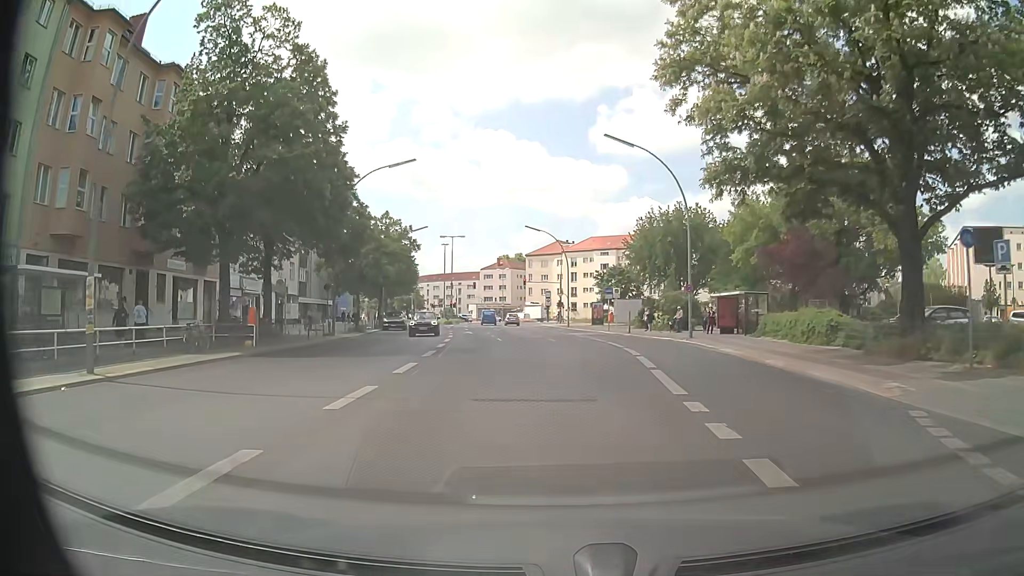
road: secondary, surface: asphalt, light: Day
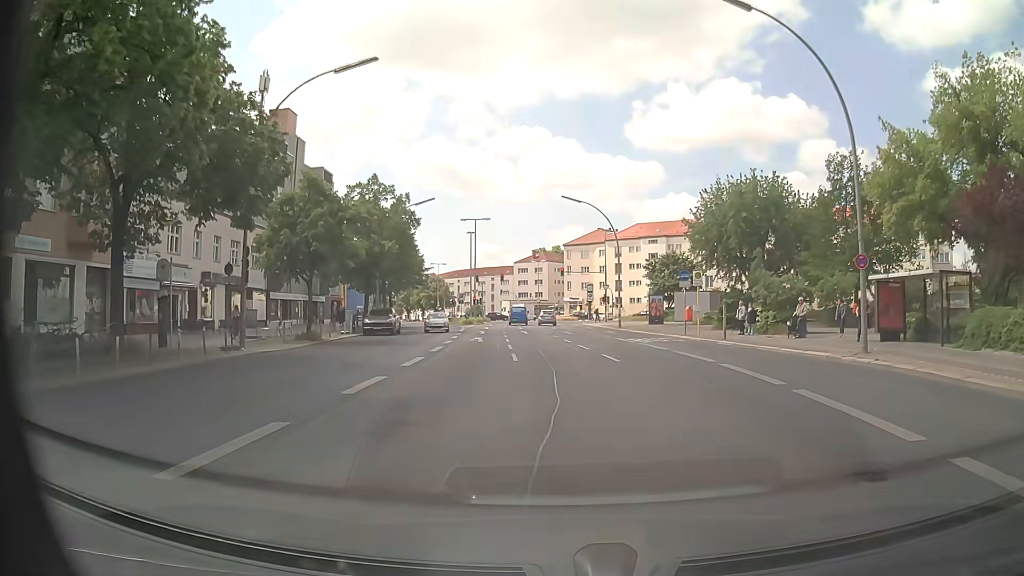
(-0.7, +16.7) m; -3°
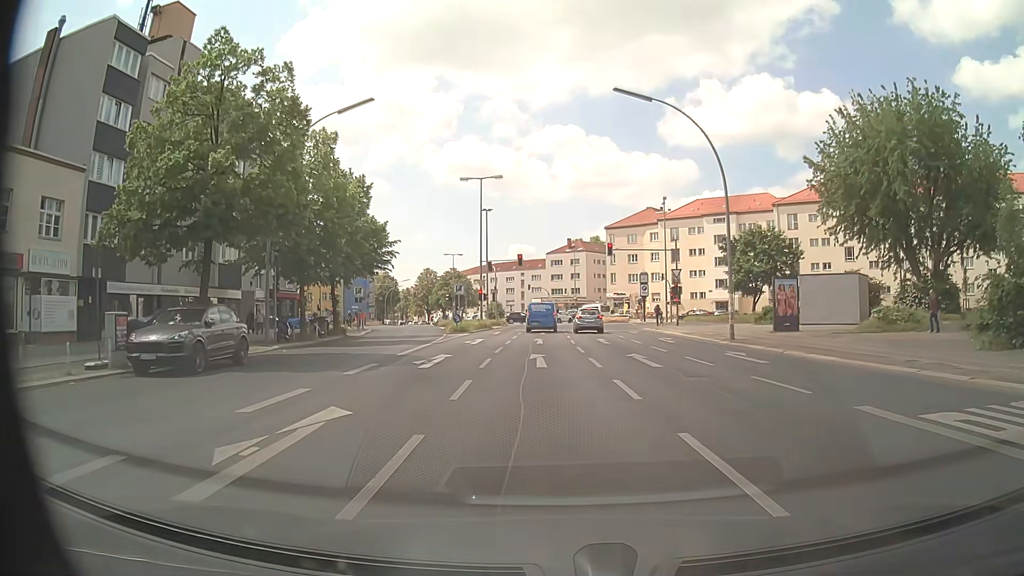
(-0.7, +26.6) m; -3°
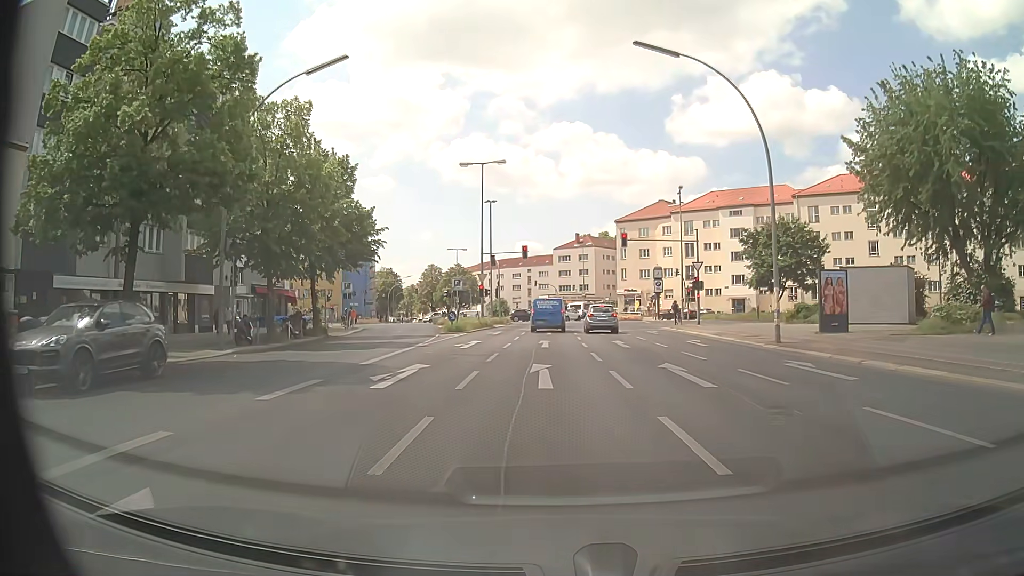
(-0.1, +4.9) m; -1°
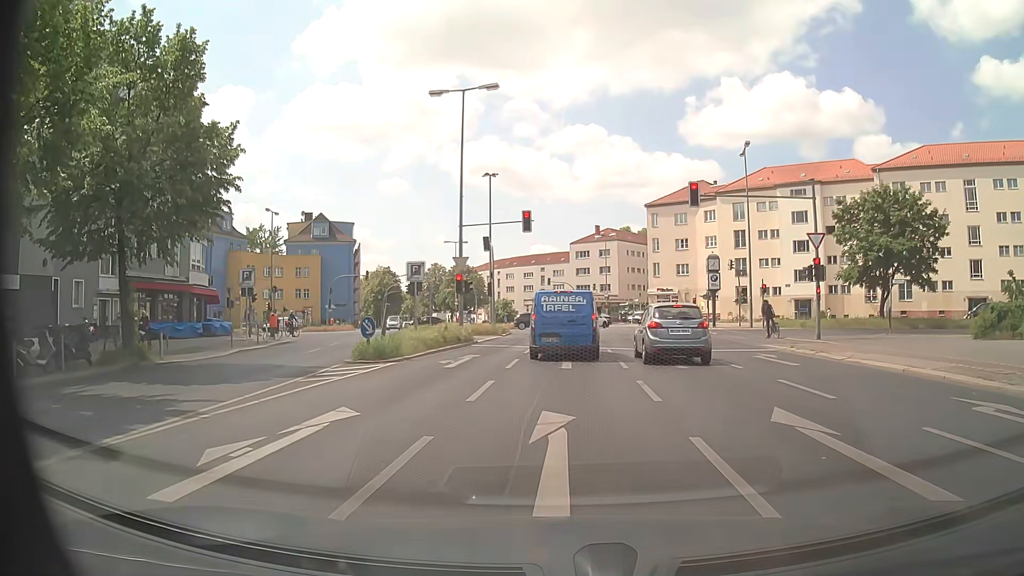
(-0.2, +18.9) m; -1°
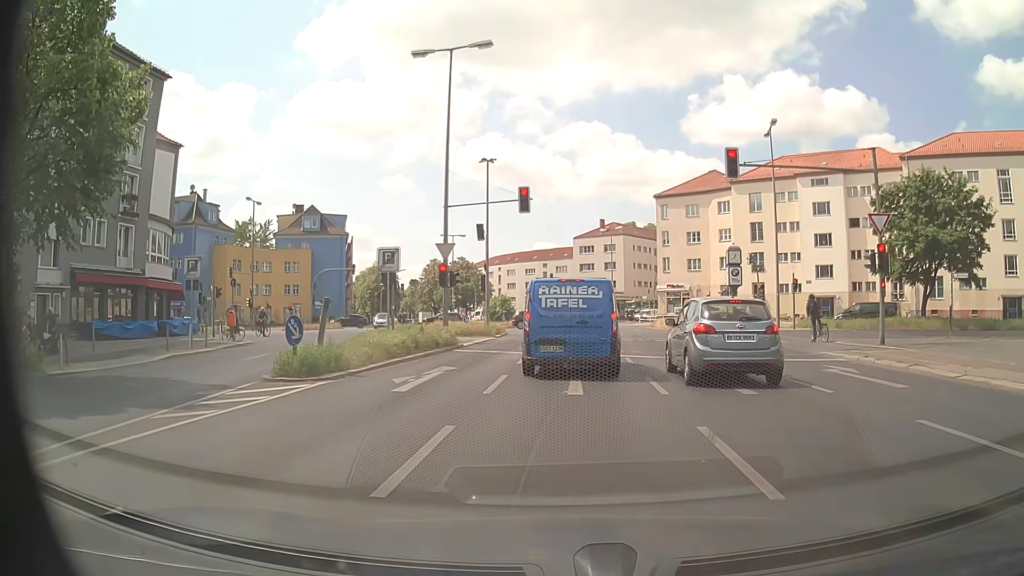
(0.0, +5.4) m; 0°
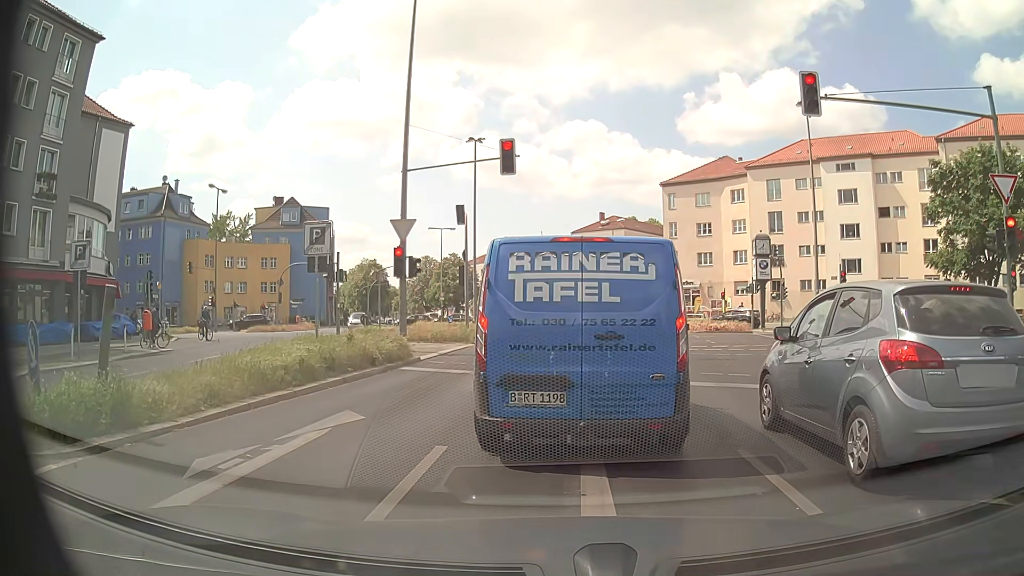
(0.0, +7.0) m; +2°
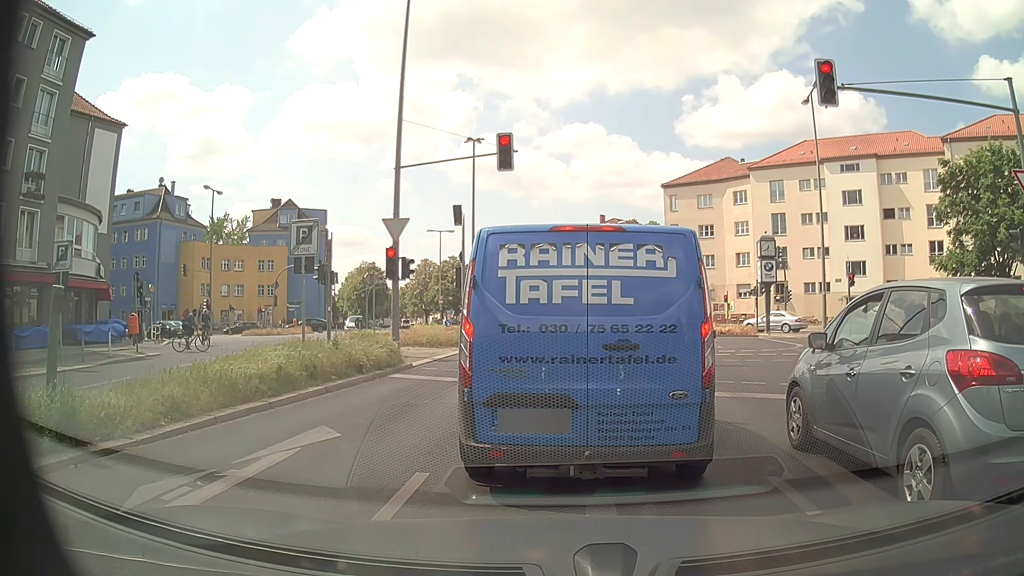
(0.0, +0.9) m; 0°
(0, +10) (0, +20) (+1, +30) (+1, +40) (+1, +50) (+1, +60) (0, +70) (-1, +80) (-4, +89) (-8, +99) m
